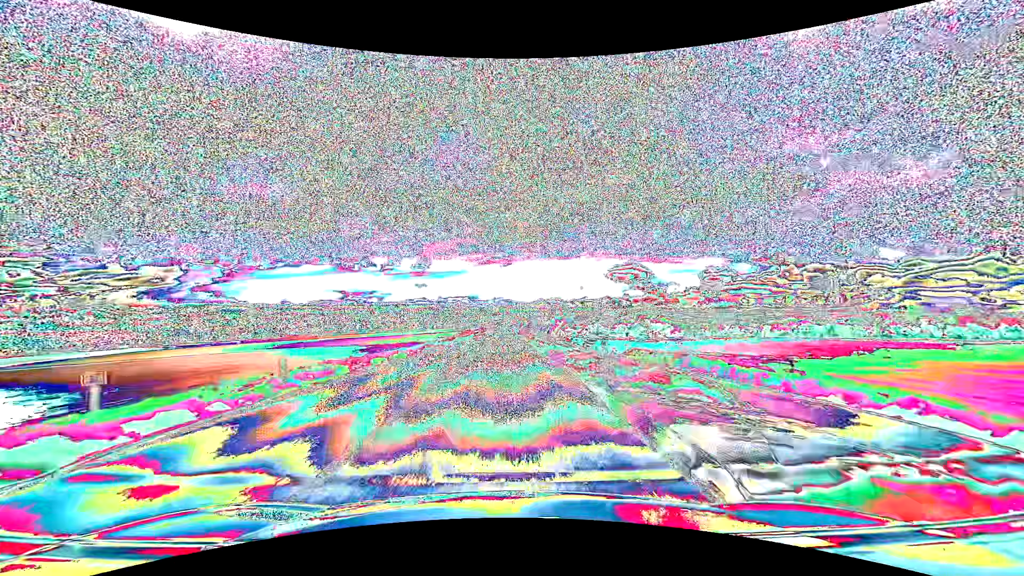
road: primary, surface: asphalt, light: Day
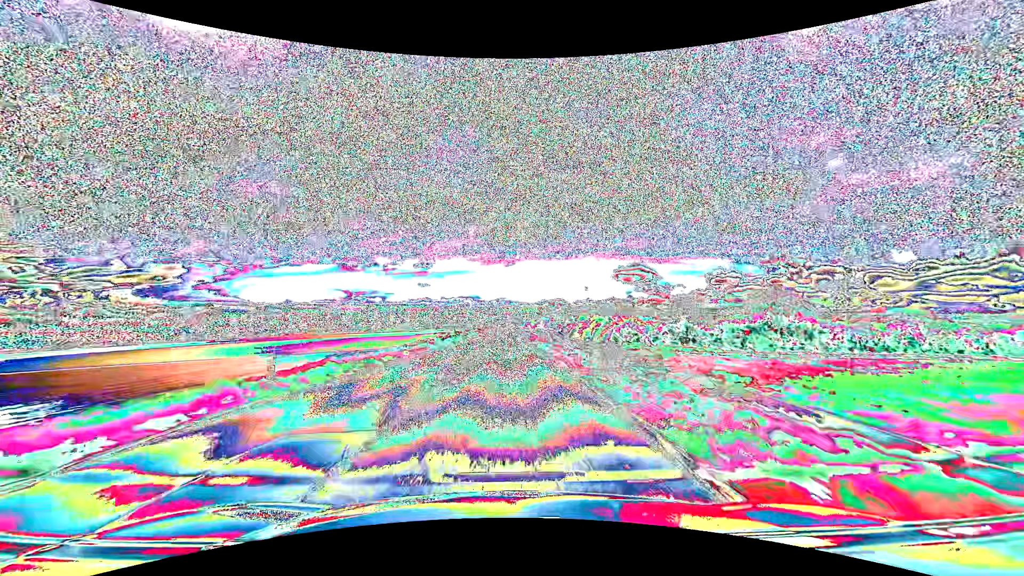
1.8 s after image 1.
(-0.2, +47.6) m; -1°
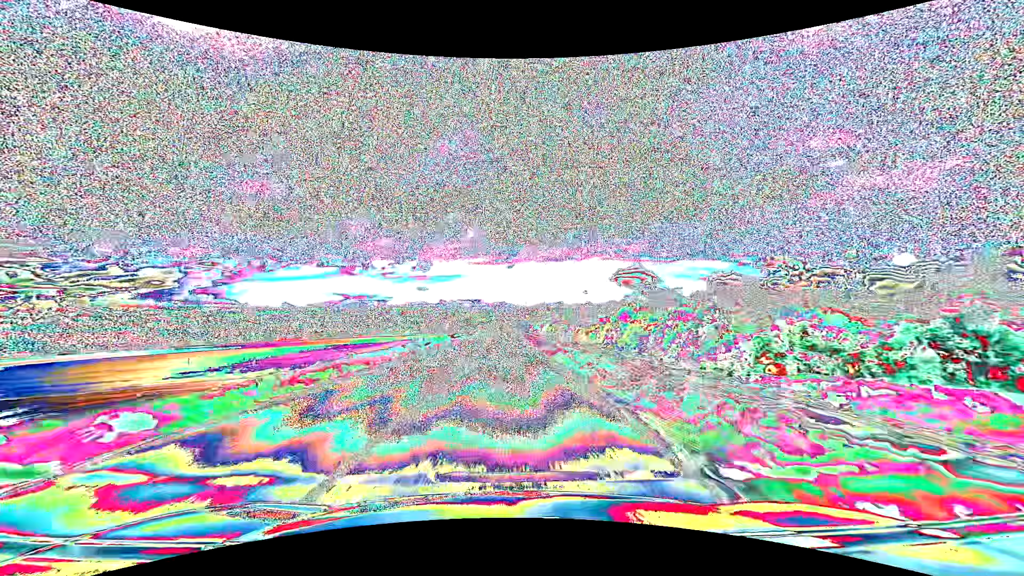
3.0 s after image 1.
(+0.1, +31.6) m; 0°
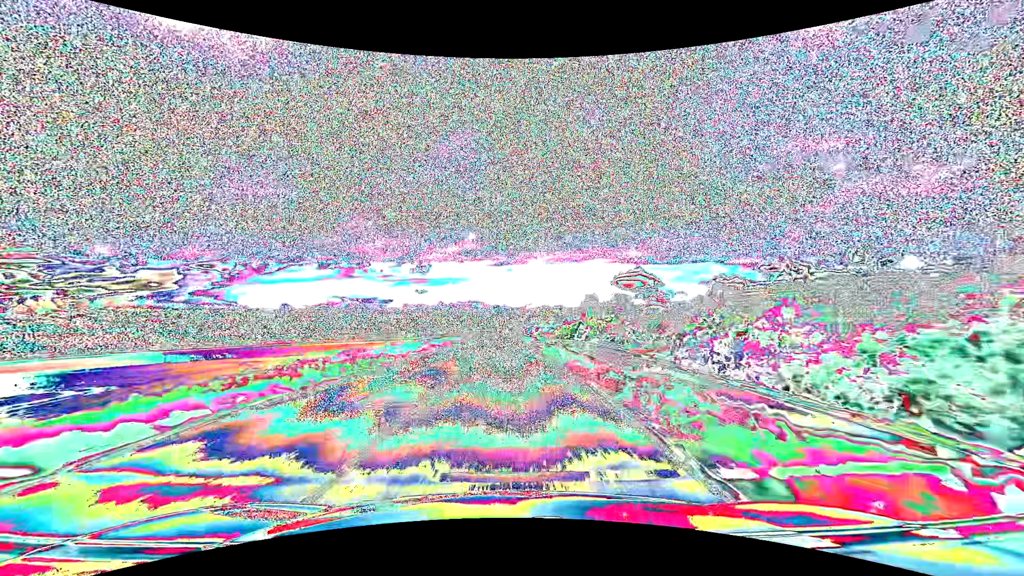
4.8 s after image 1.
(0.0, +47.3) m; 0°
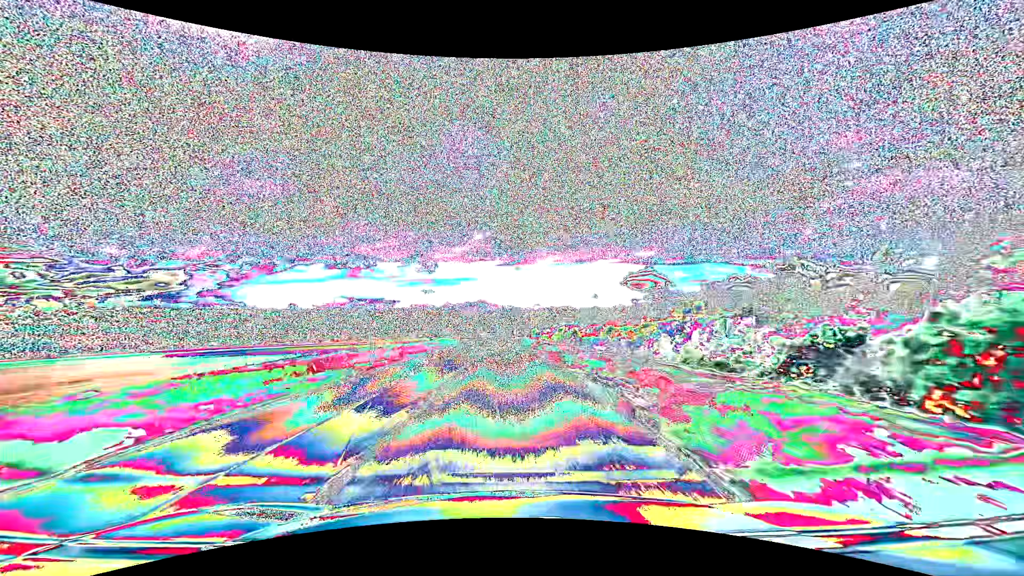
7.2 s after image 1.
(-0.4, +63.1) m; -1°
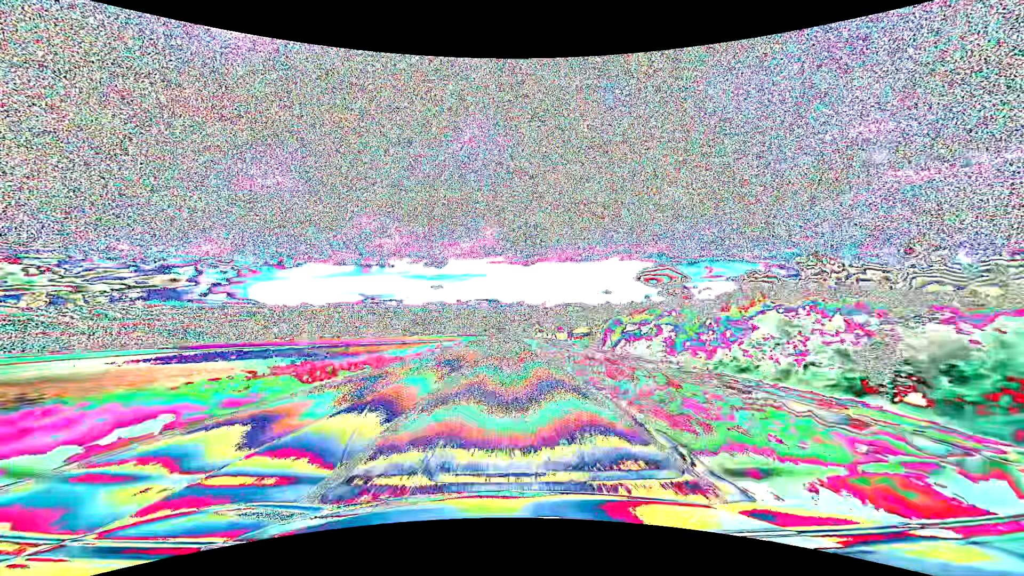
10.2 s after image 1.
(-1.0, +79.0) m; -1°
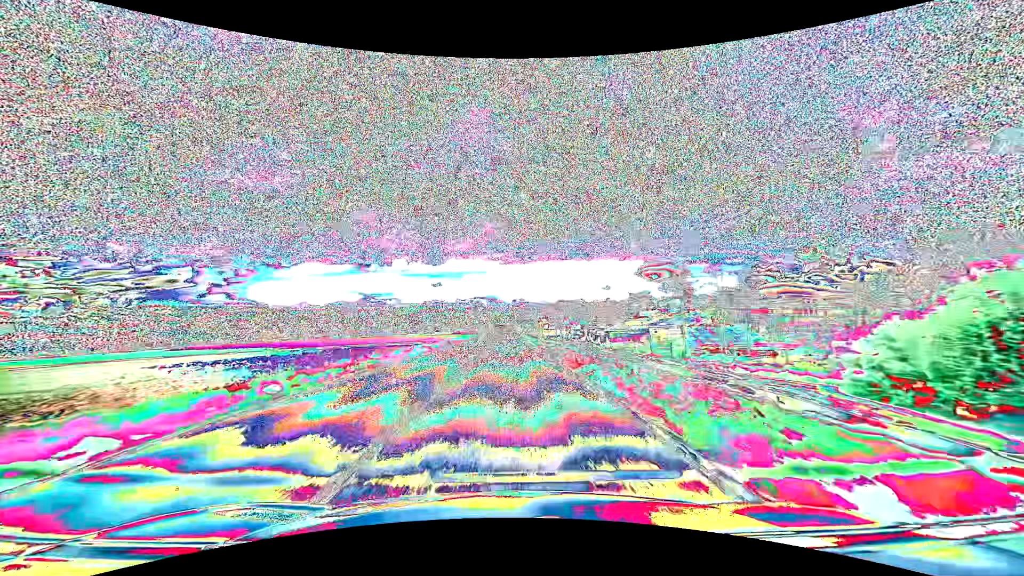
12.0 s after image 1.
(0.0, +47.6) m; 0°
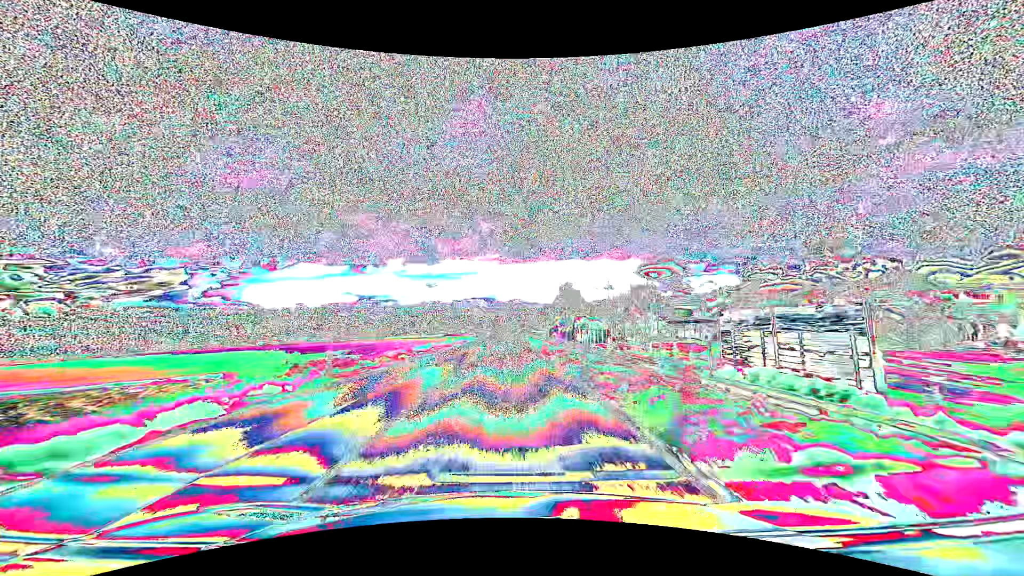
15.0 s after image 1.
(+0.2, +79.4) m; 0°
(0, +10) (0, +20) (0, +30) (0, +40) (0, +50) (0, +60) (0, +70) (+1, +80) (+1, +90) (+1, +100) m
